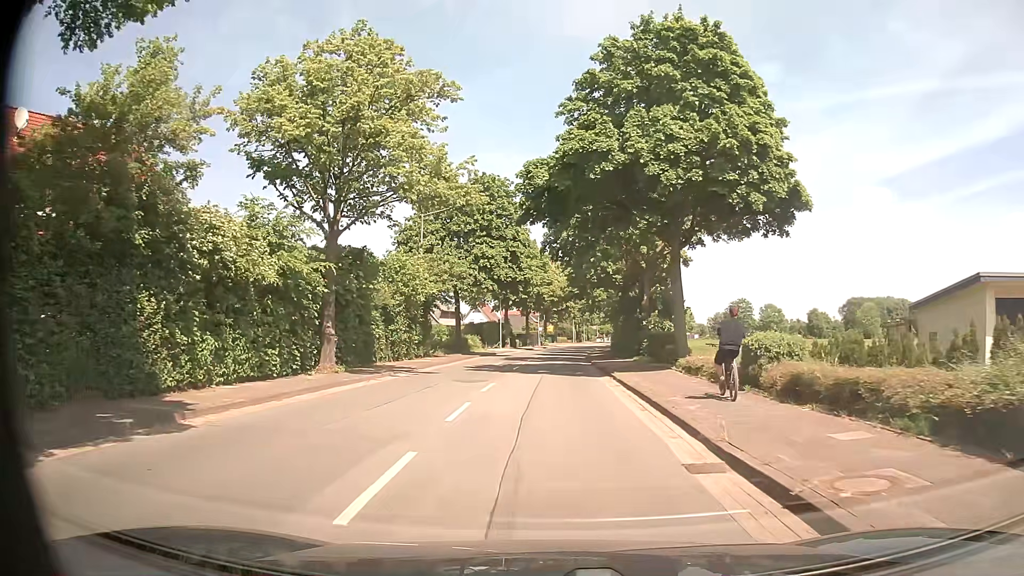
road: secondary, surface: asphalt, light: Day
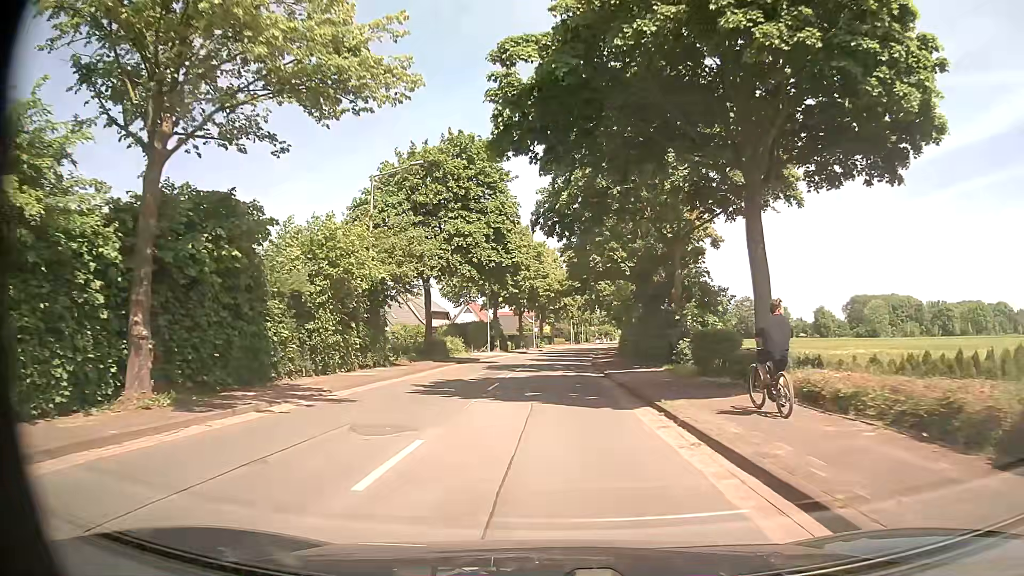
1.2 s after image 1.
(+0.1, +11.1) m; 0°
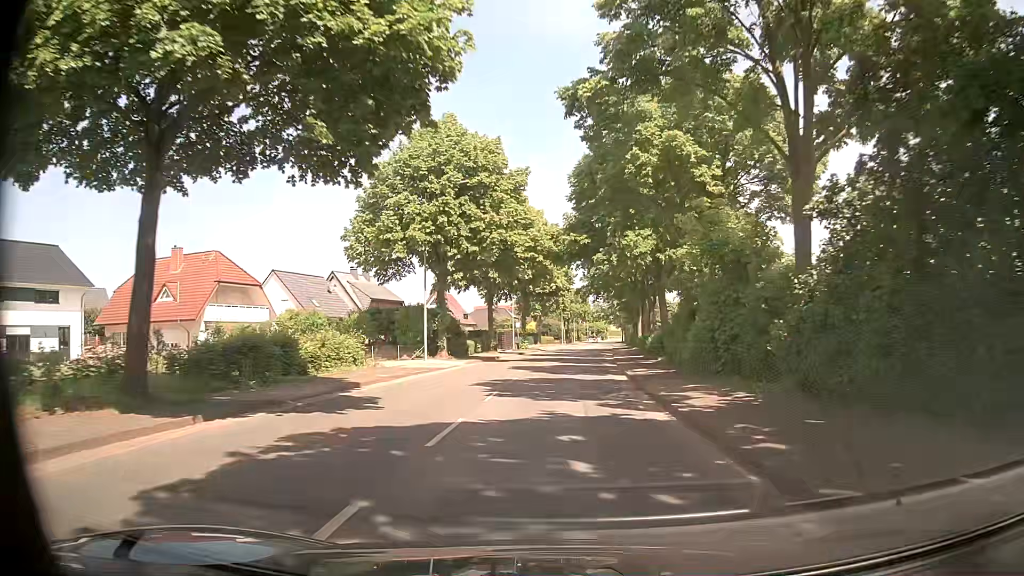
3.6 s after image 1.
(+0.1, +28.4) m; +2°
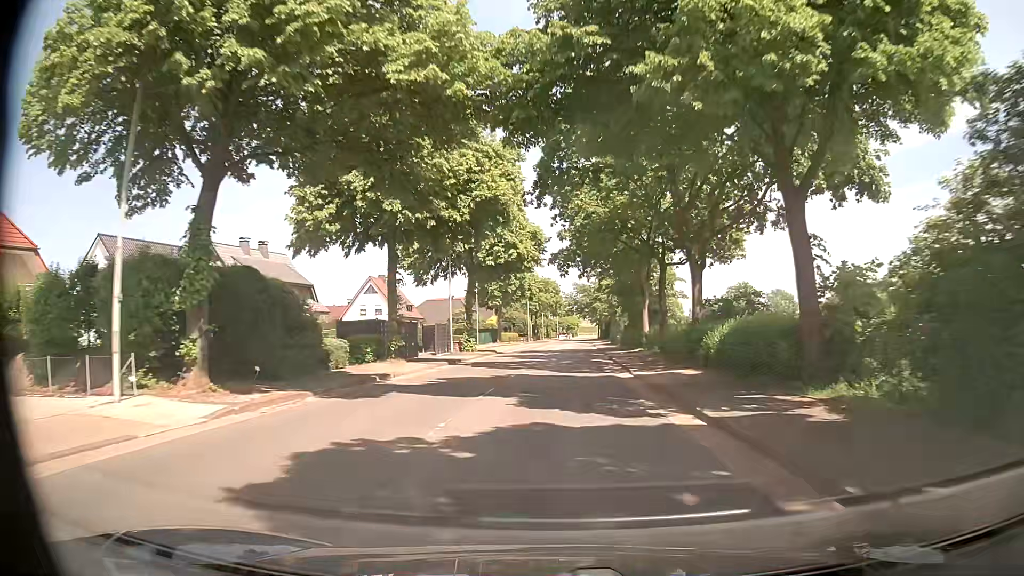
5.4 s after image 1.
(+0.4, +24.7) m; +1°
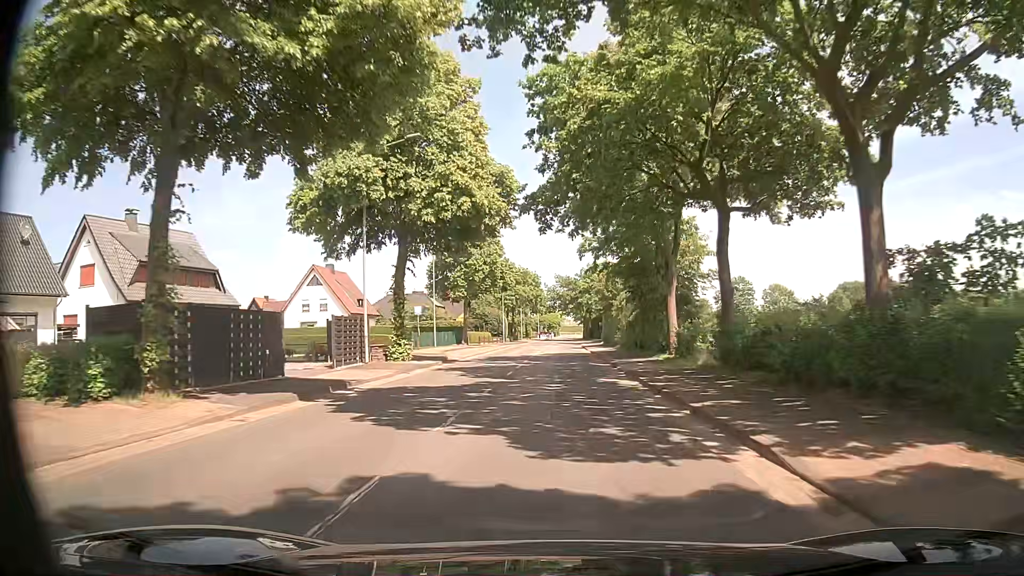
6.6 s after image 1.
(+0.6, +16.6) m; +4°
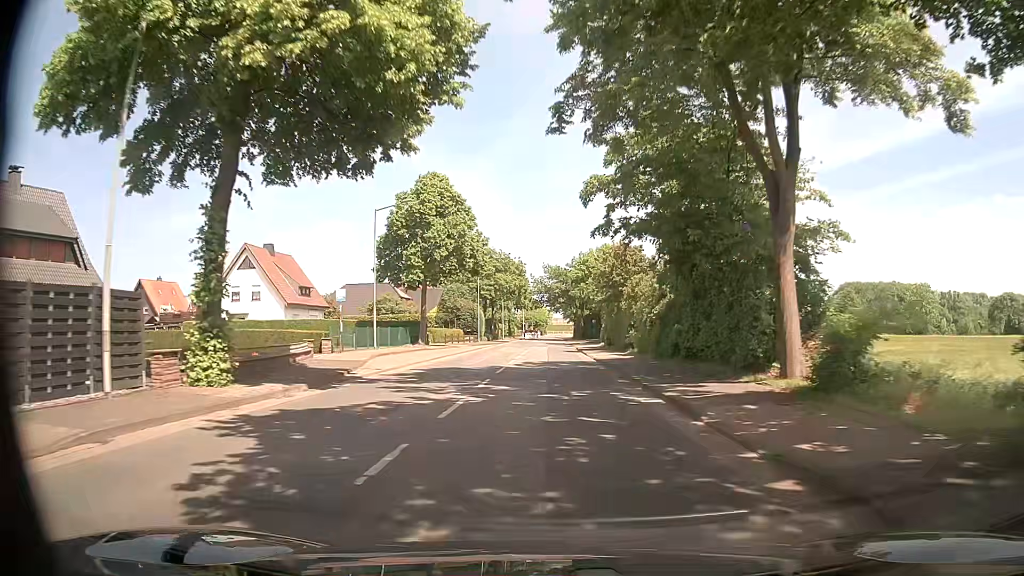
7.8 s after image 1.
(-0.1, +16.5) m; +1°
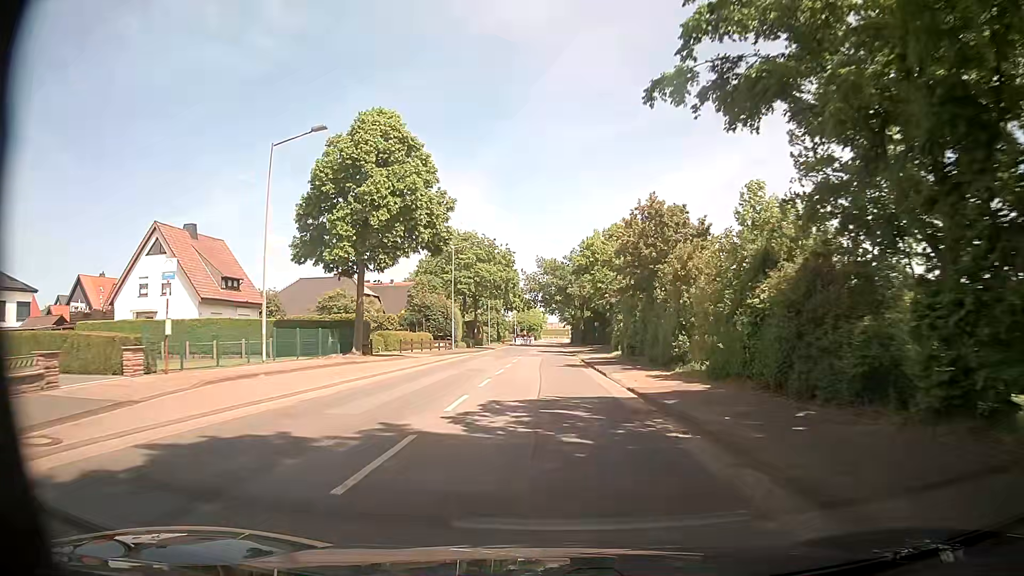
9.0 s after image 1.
(-0.1, +16.3) m; 0°
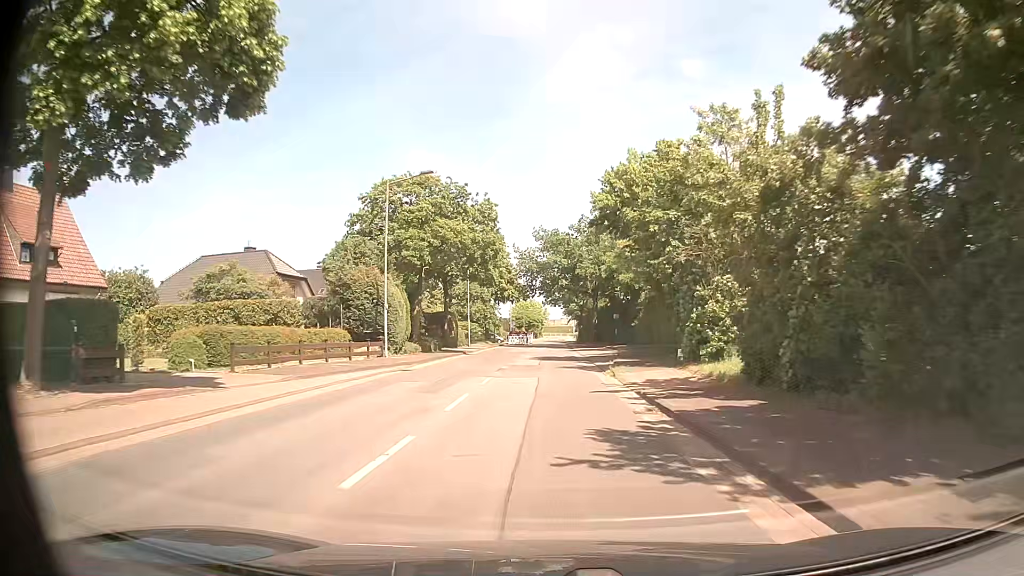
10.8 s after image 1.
(0.0, +24.2) m; 0°
(0, +10) (0, +20) (0, +30) (0, +40) (0, +50) (0, +60) (+1, +70) (+1, +80) (+1, +90) (+1, +100) m
